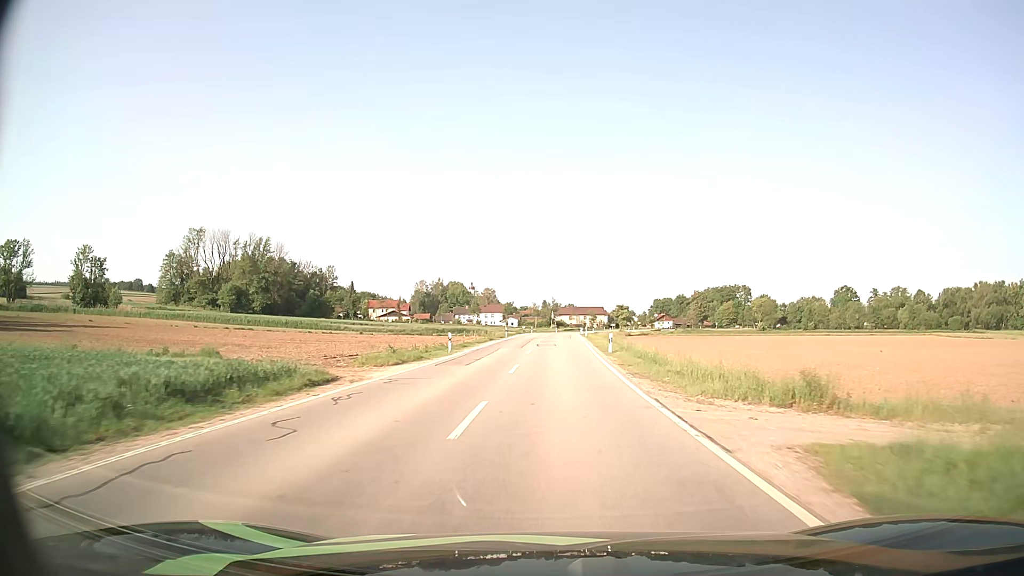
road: secondary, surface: asphalt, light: Day
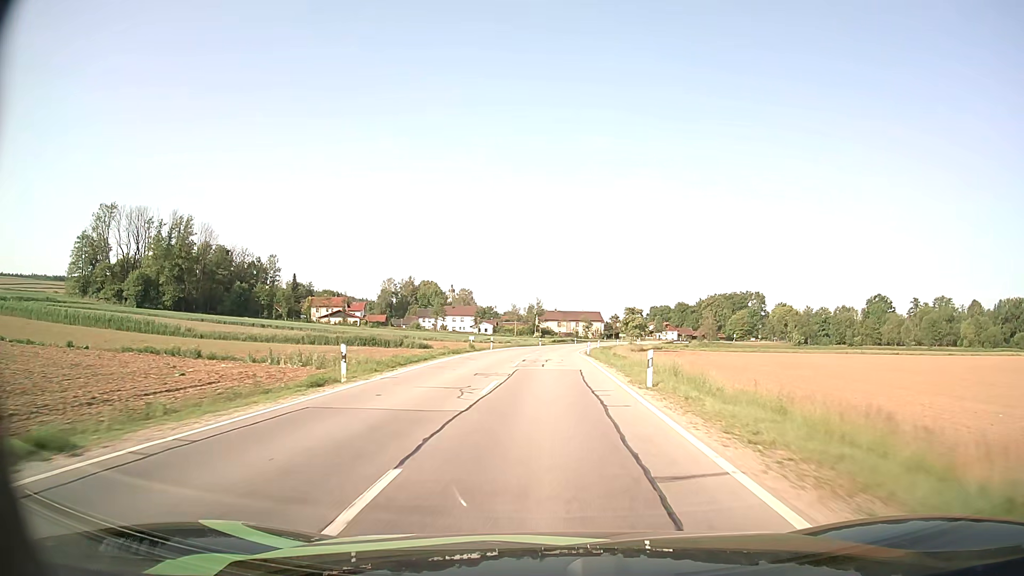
(+0.8, +50.6) m; +1°
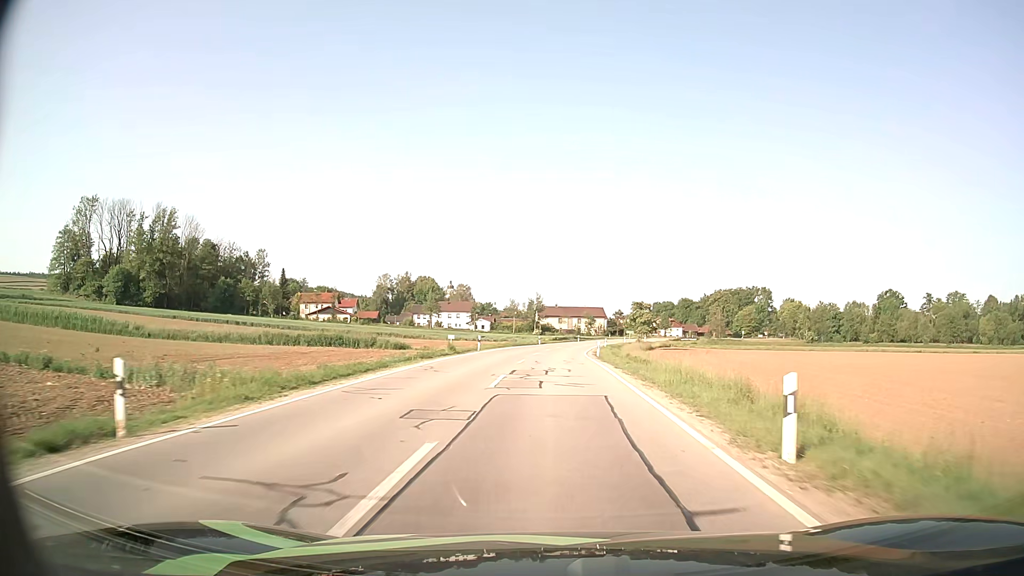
(0.0, +10.2) m; 0°
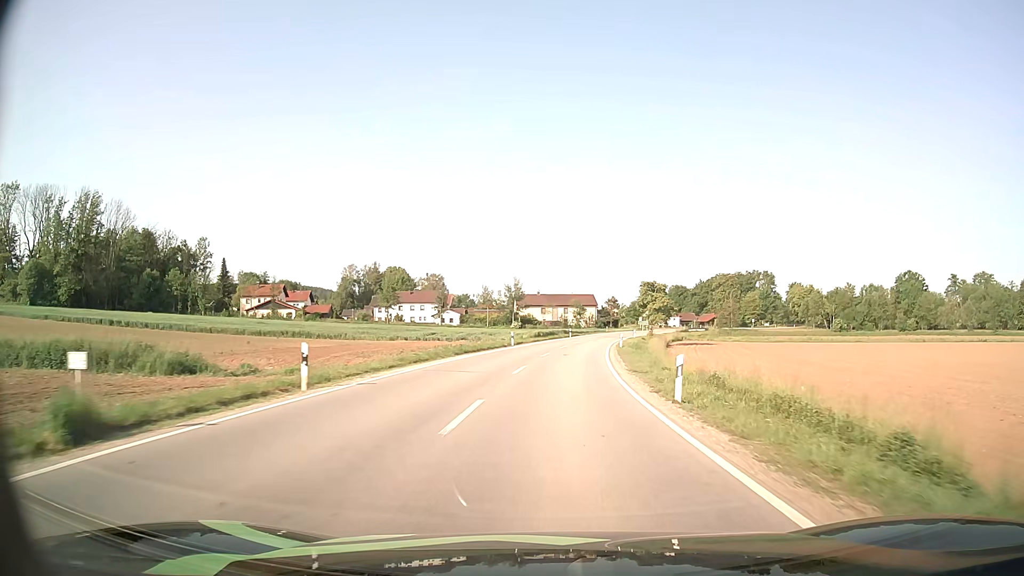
(+0.3, +30.3) m; +2°
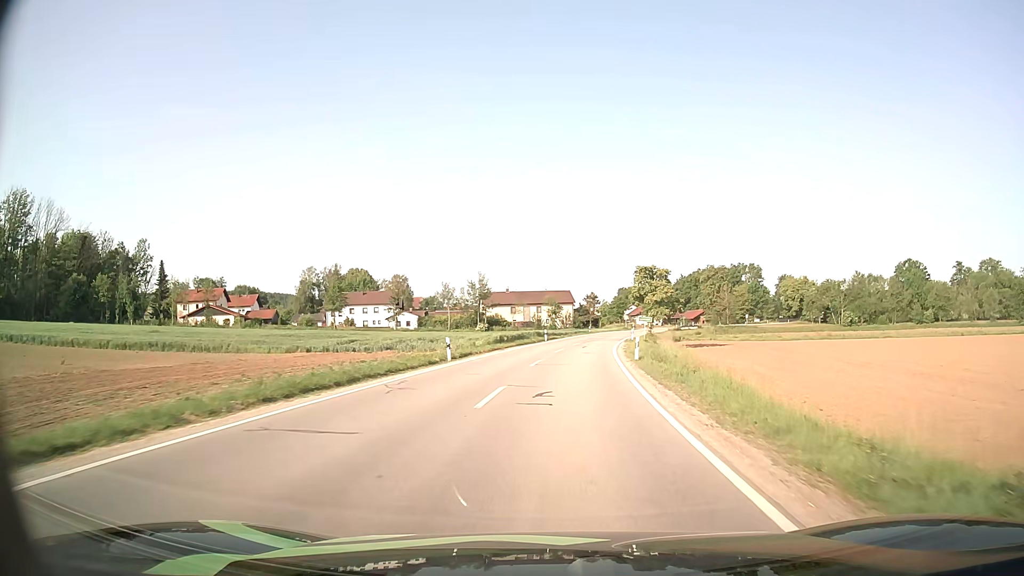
(+0.4, +19.9) m; +2°
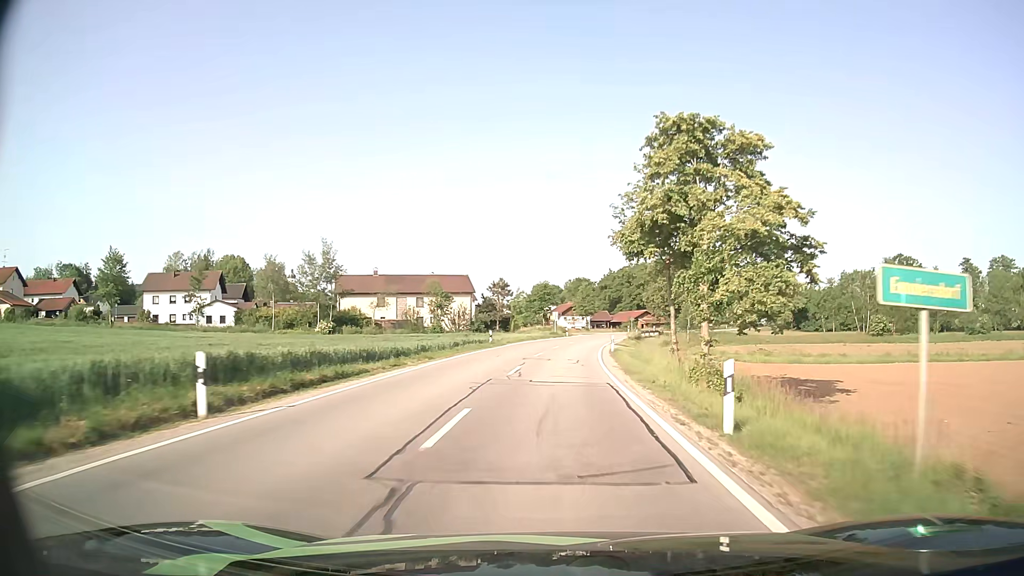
(+3.4, +48.8) m; +8°
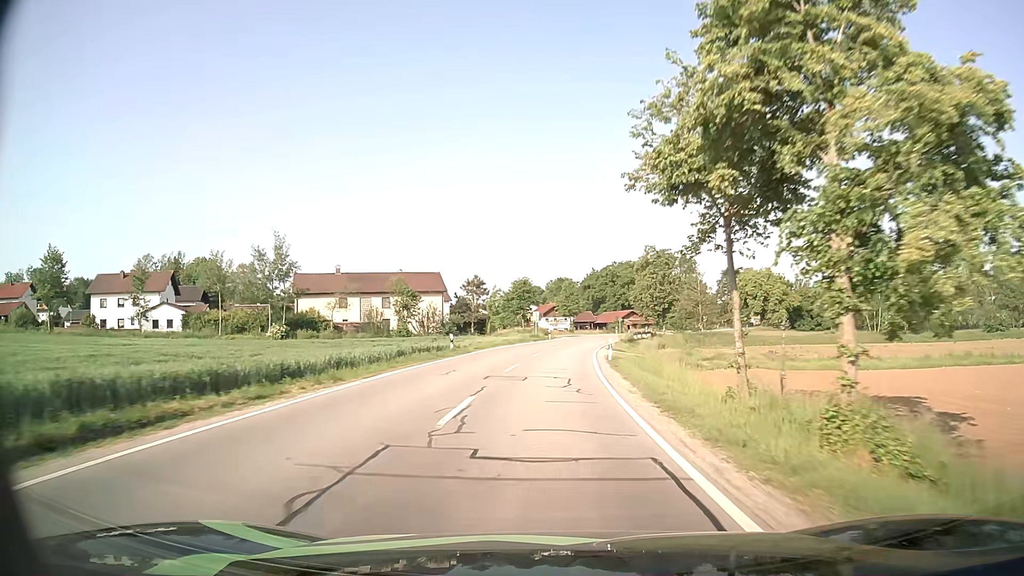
(+0.1, +9.6) m; +2°
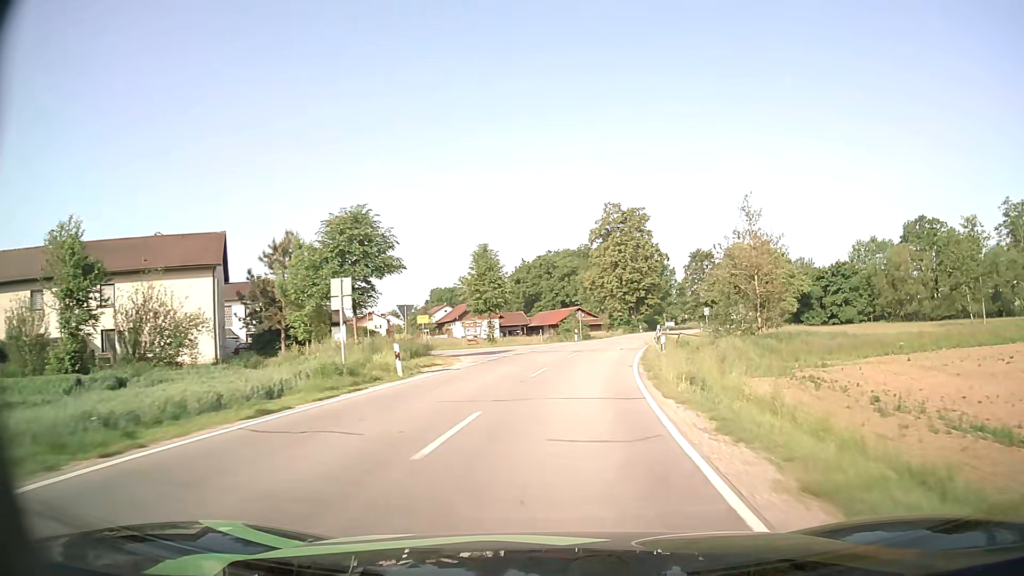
(+2.1, +47.4) m; +6°
(0, +10) (+1, +20) (+2, +30) (+4, +40) (+6, +50) (+8, +59) (+11, +69) (+15, +78) (+18, +87) (+22, +97) m
